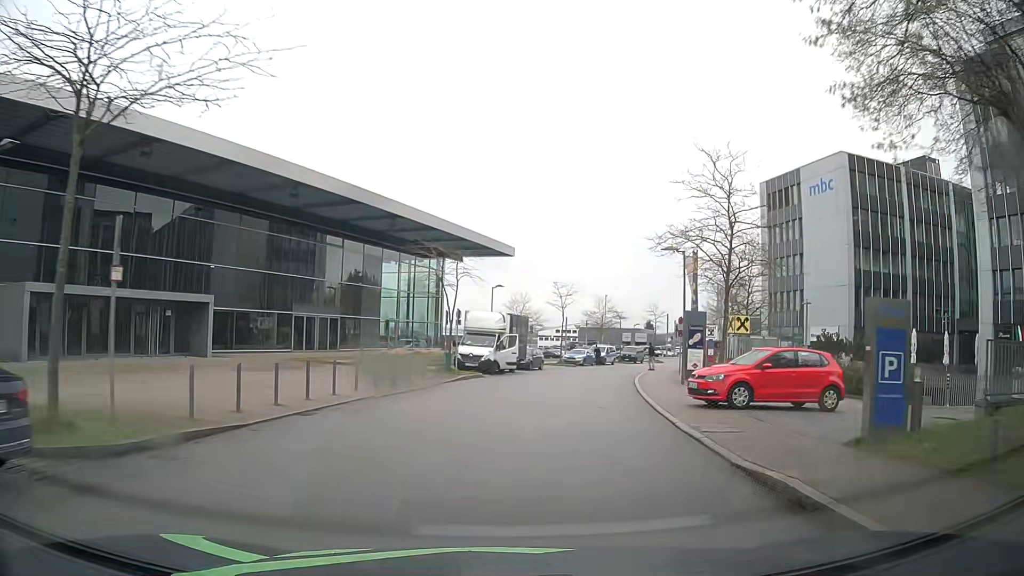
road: residential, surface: asphalt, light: Day
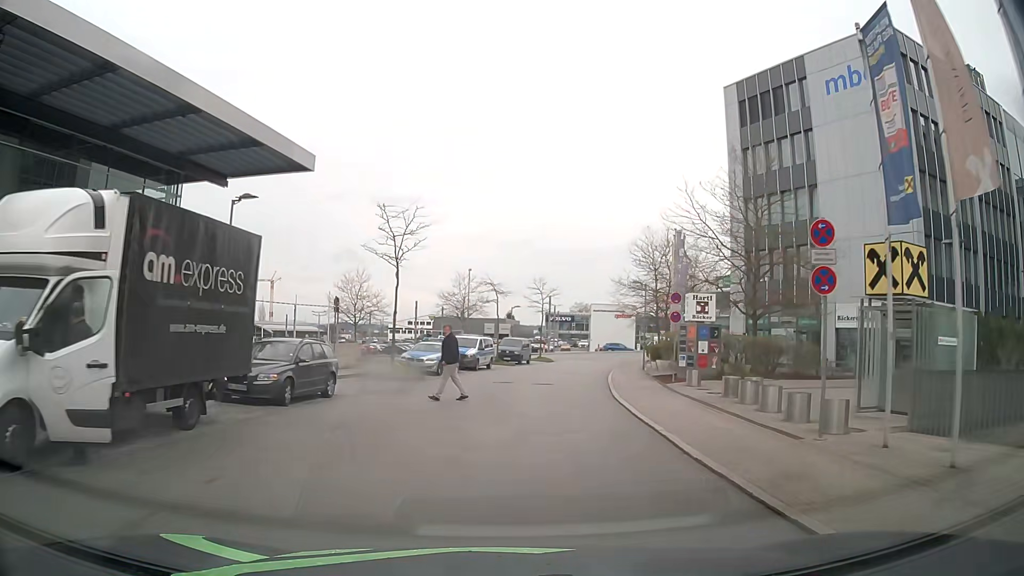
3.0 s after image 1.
(+2.8, +27.9) m; +12°
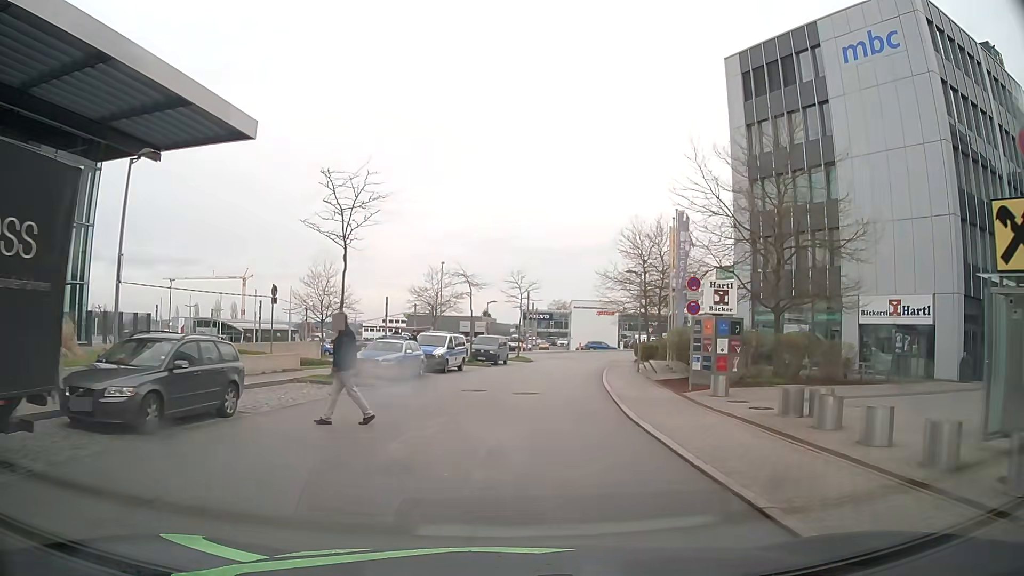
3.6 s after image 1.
(0.0, +5.2) m; +1°
